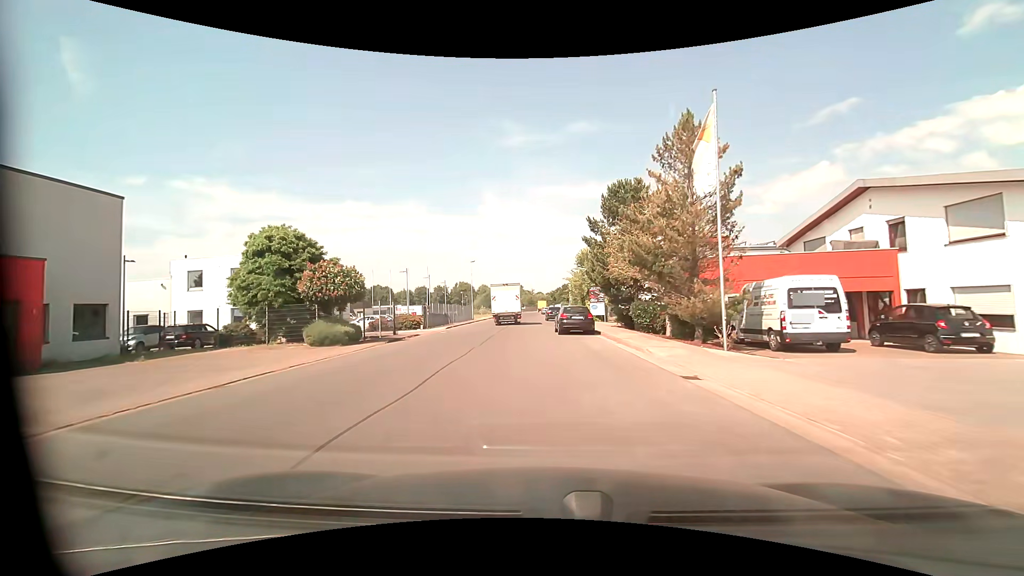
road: unclassified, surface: asphalt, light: Day
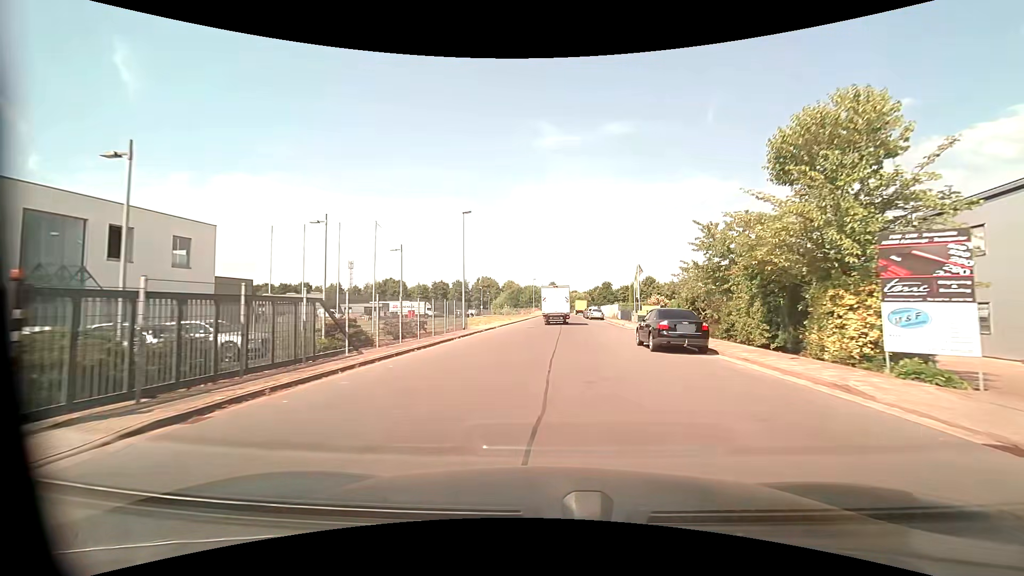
(-2.6, +33.4) m; -4°
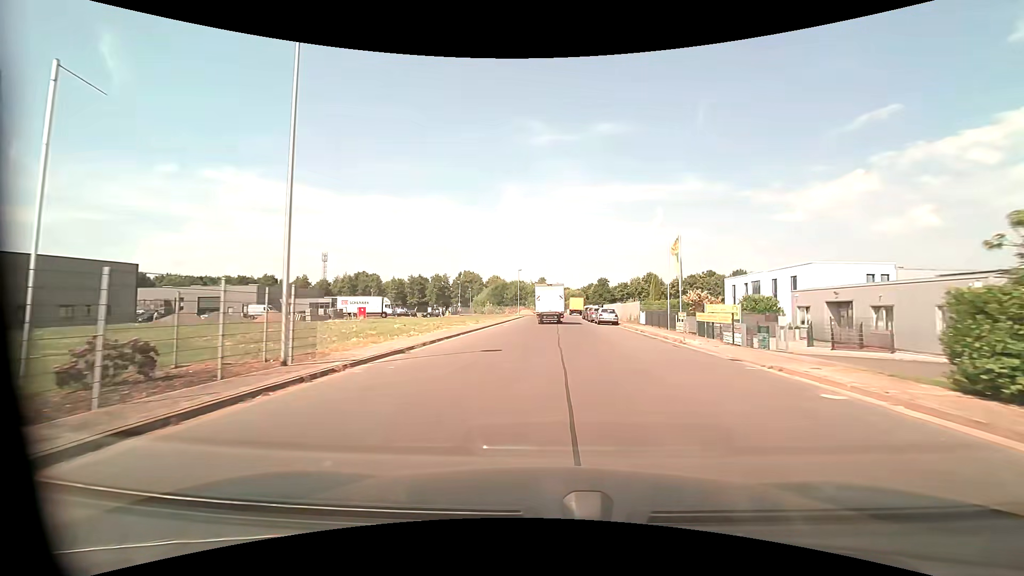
(+0.3, +21.3) m; +2°
(0, +10) (0, +20) (0, +30) (0, +40) (+1, +50) (+1, +60) (+1, +70) (+1, +80) (+1, +90) (0, +100) m
